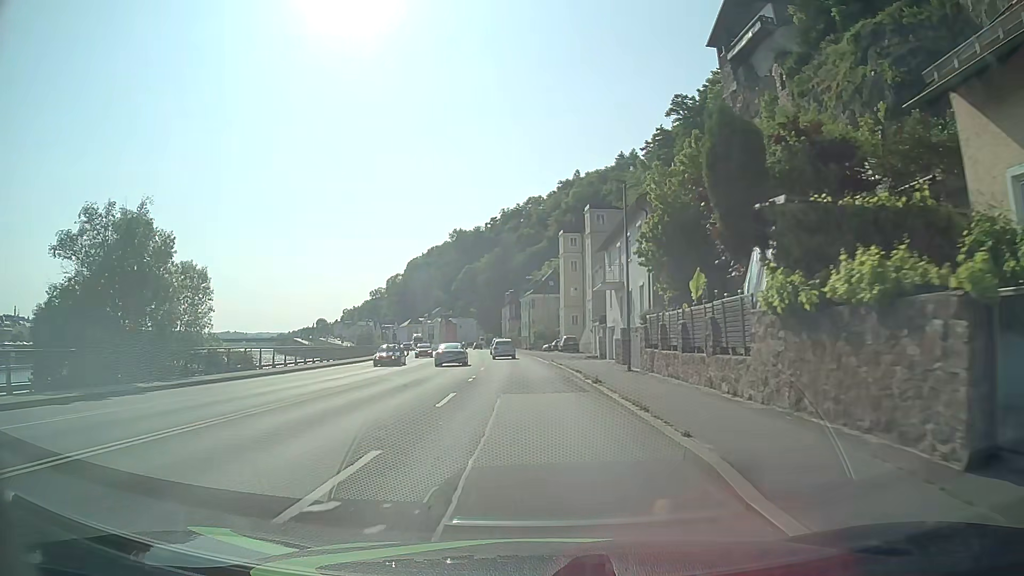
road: primary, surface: asphalt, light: Day
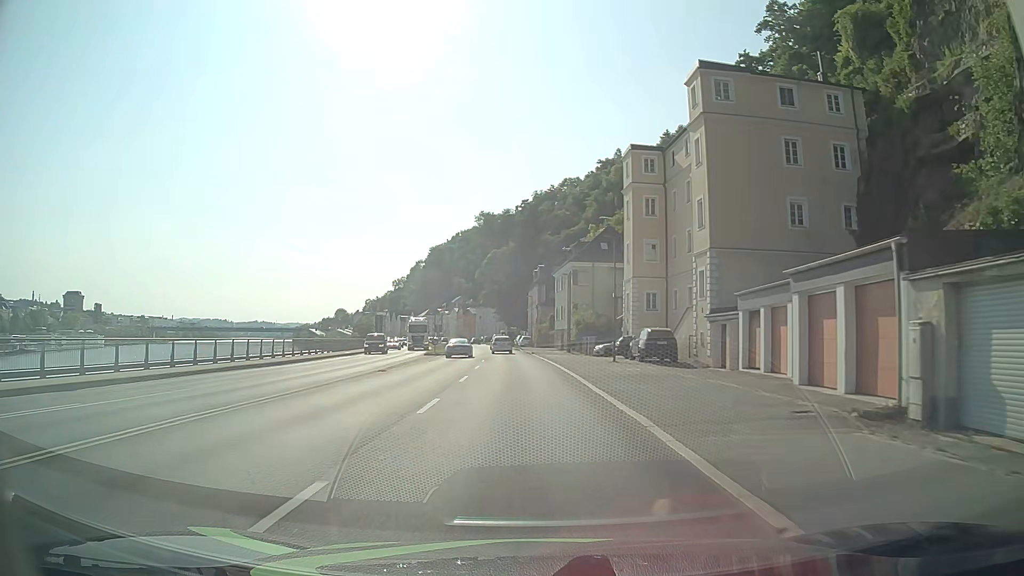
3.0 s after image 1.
(-1.0, +38.0) m; -3°
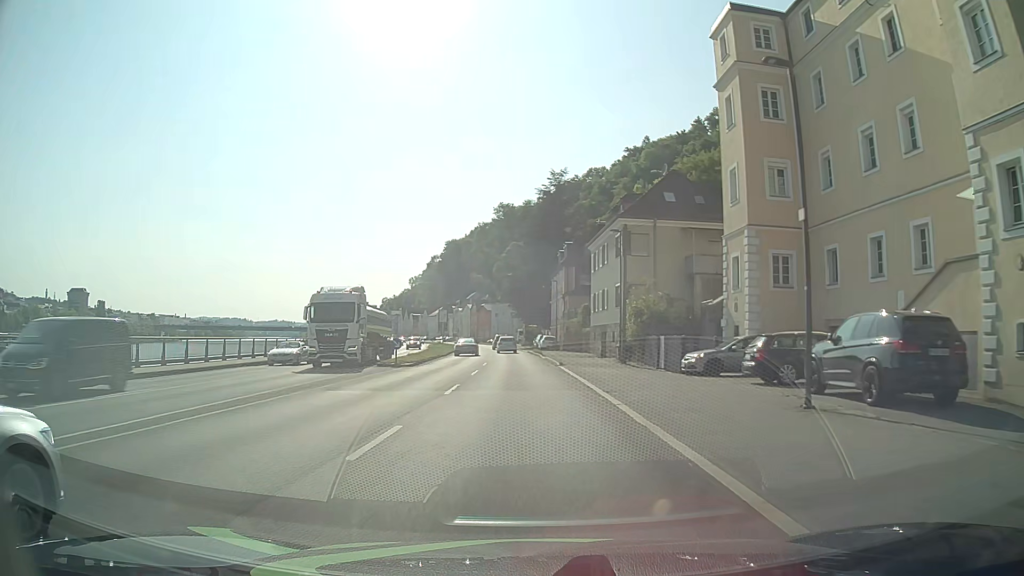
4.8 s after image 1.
(-0.3, +22.9) m; -2°
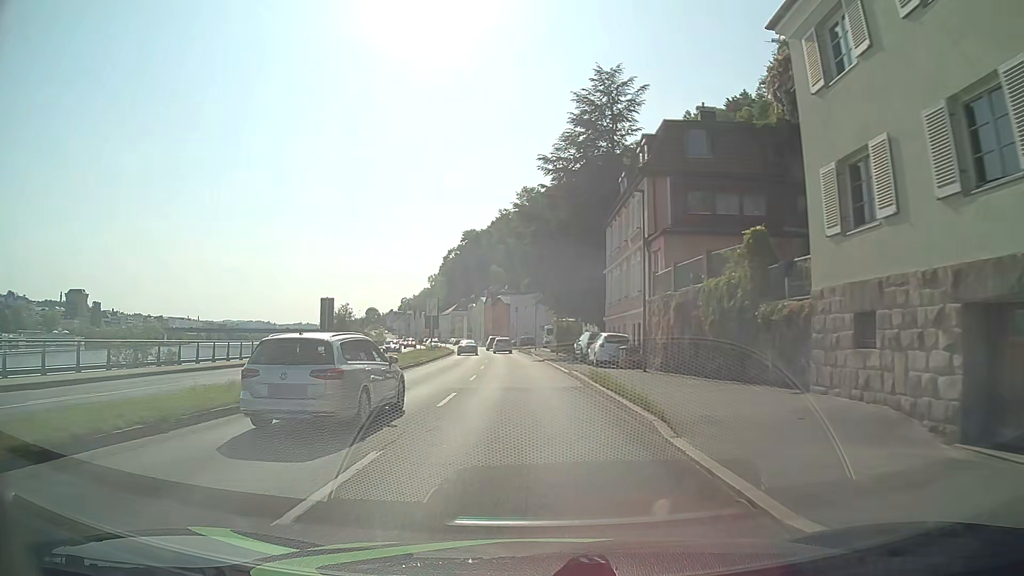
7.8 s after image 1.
(-0.9, +38.3) m; -2°
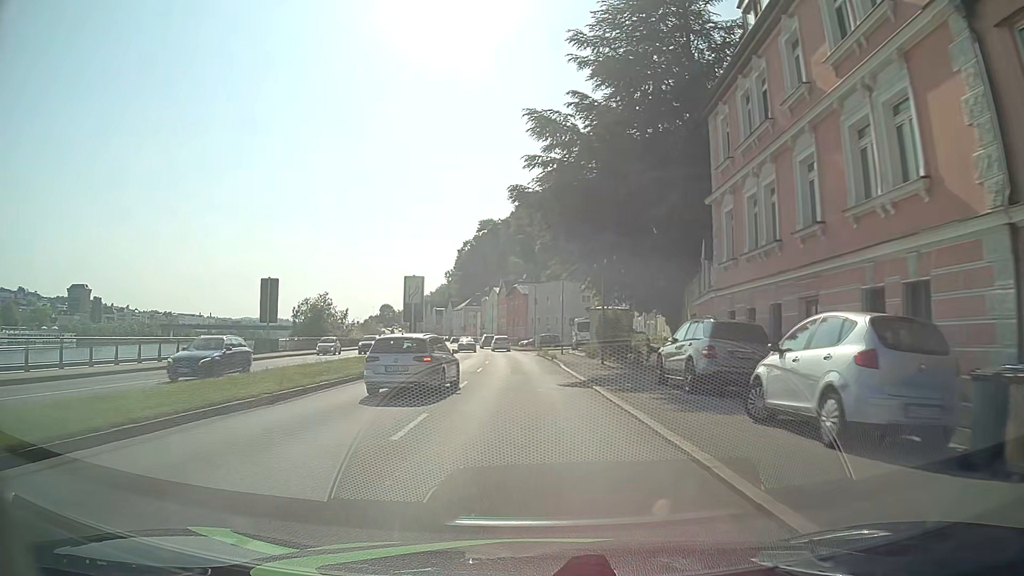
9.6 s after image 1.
(-0.5, +23.0) m; -2°
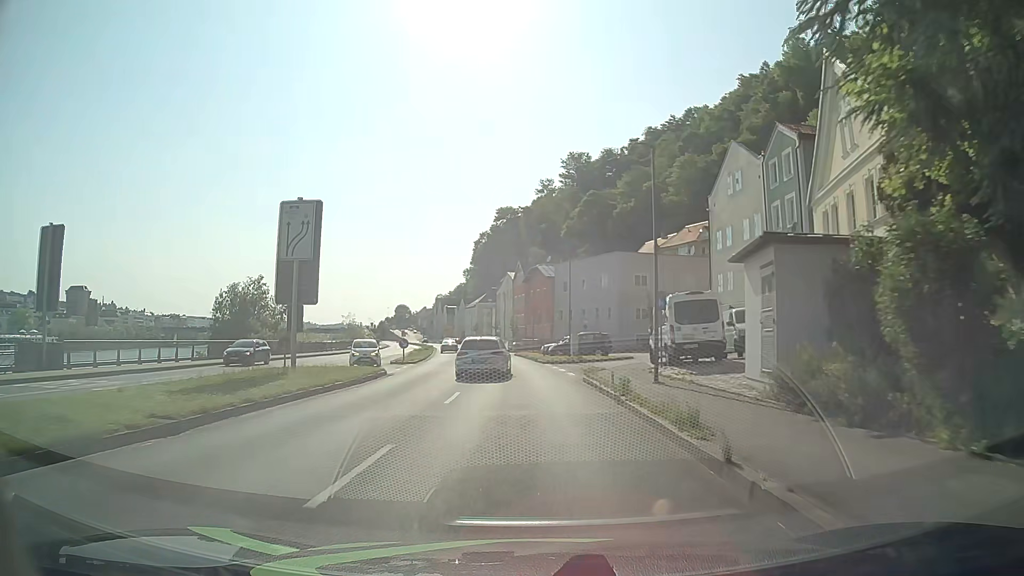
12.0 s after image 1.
(-0.6, +30.6) m; -2°
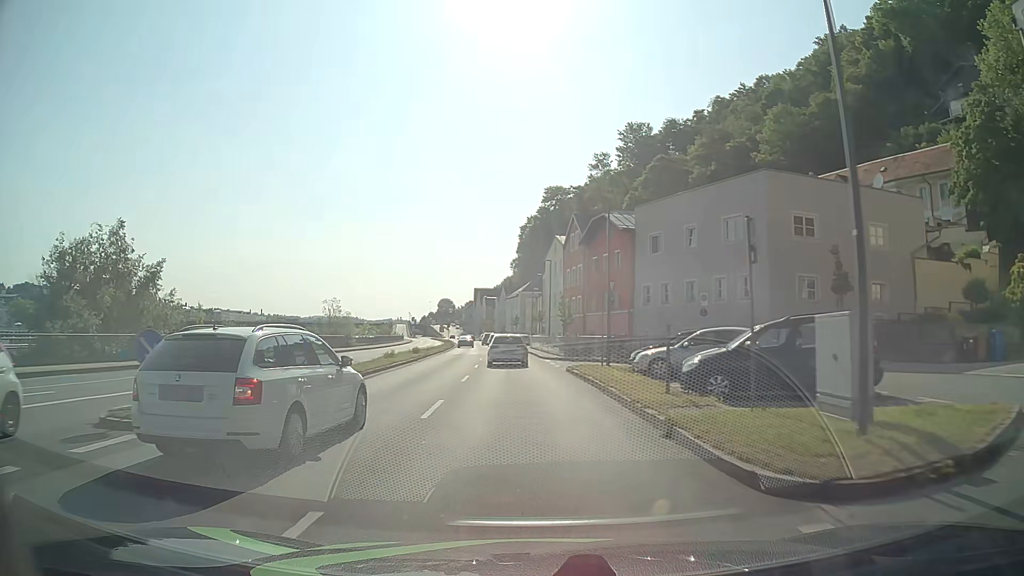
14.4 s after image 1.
(-1.0, +30.5) m; -4°
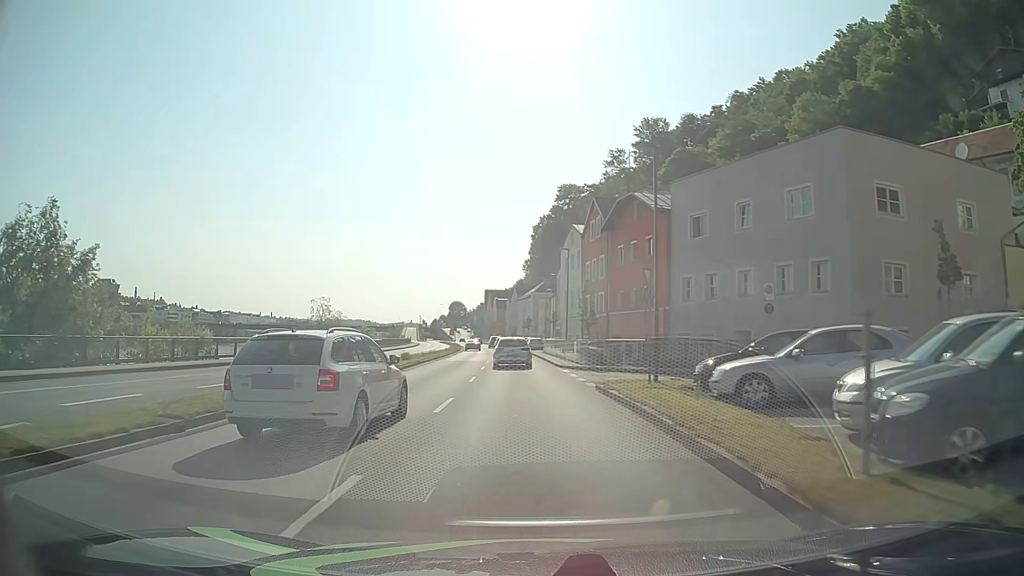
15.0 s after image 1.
(-0.1, +7.6) m; -1°
(0, +10) (0, +20) (-1, +30) (-1, +40) (-2, +50) (-2, +60) (-3, +70) (-4, +80) (-5, +90) (-6, +100) m
